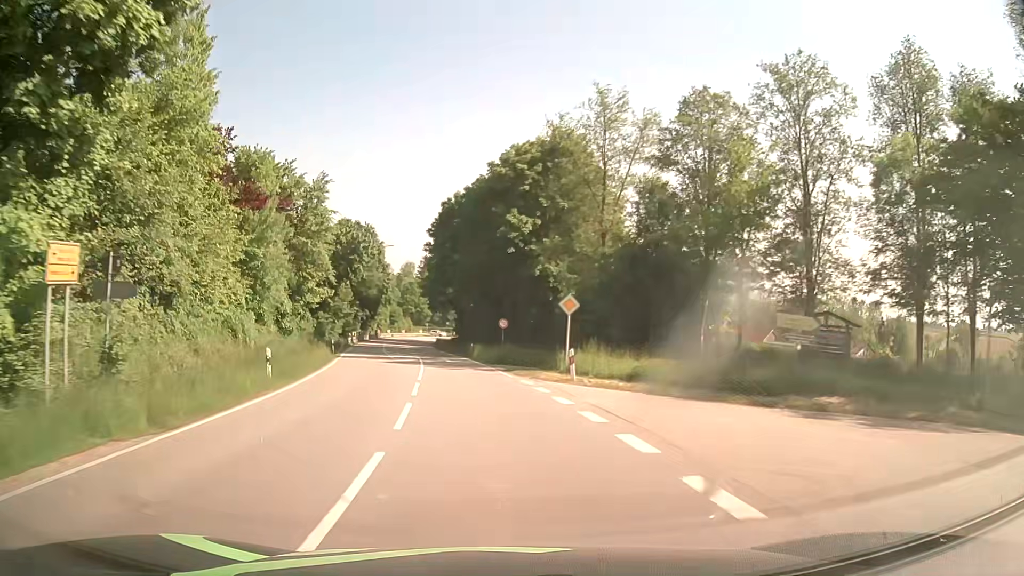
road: secondary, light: Day
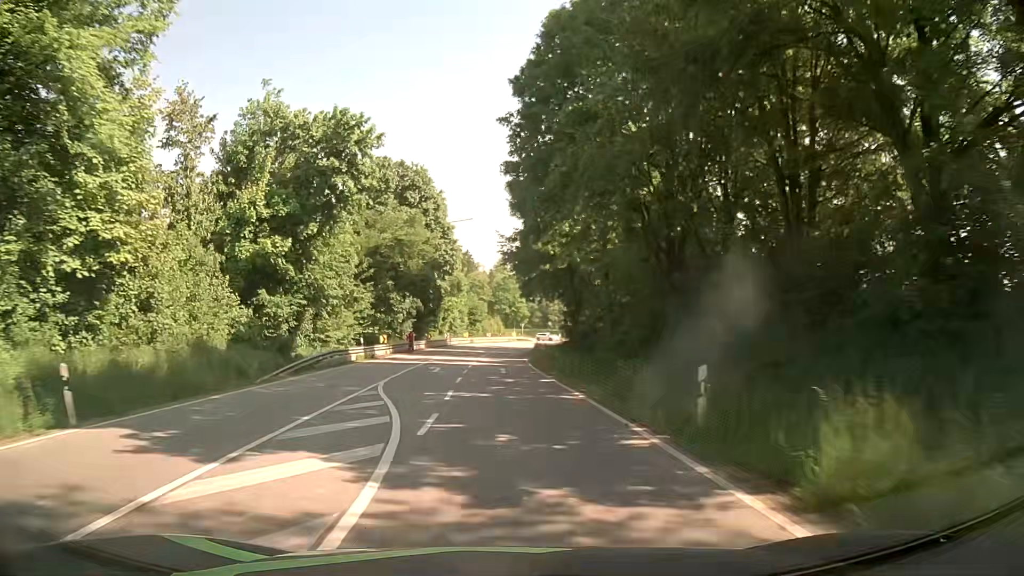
(-4.3, +40.5) m; -9°
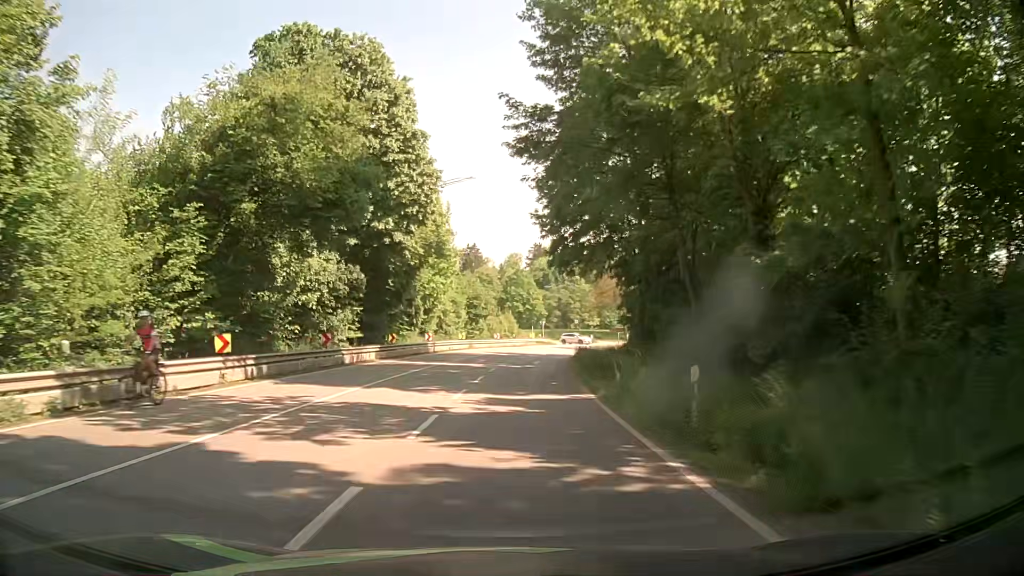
(-0.5, +30.5) m; -2°
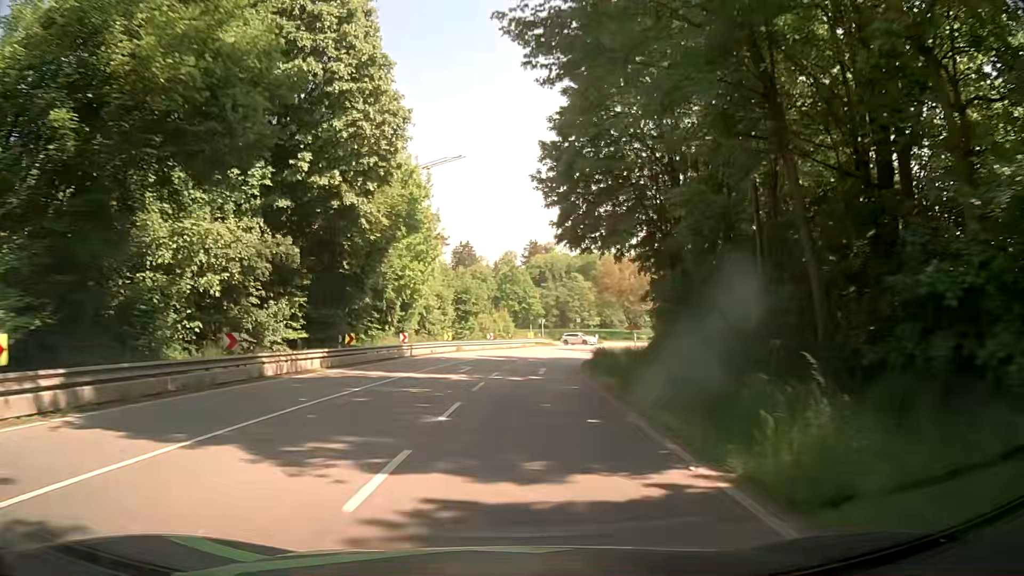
(+0.1, +10.0) m; +1°
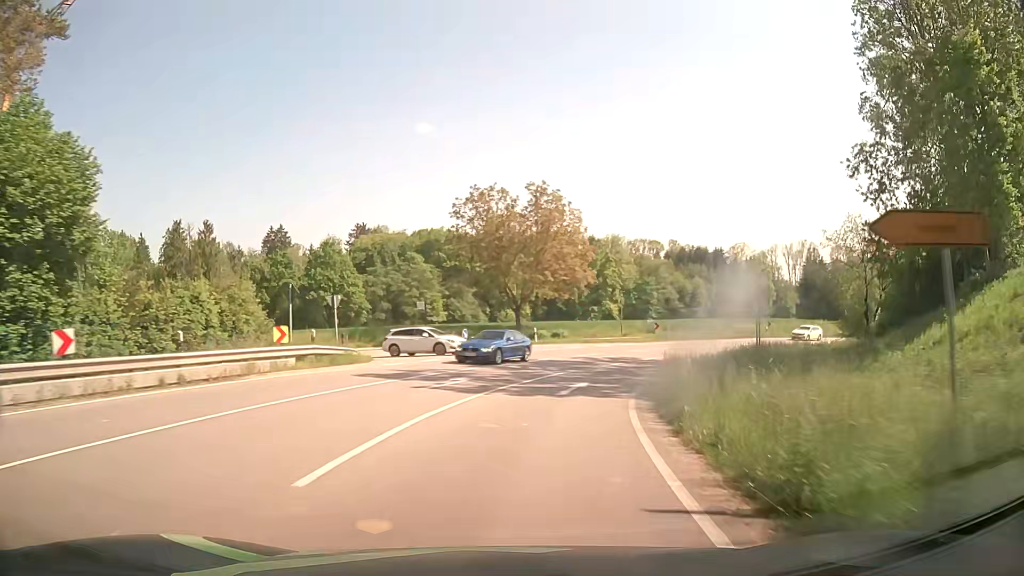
(+4.0, +46.5) m; +13°
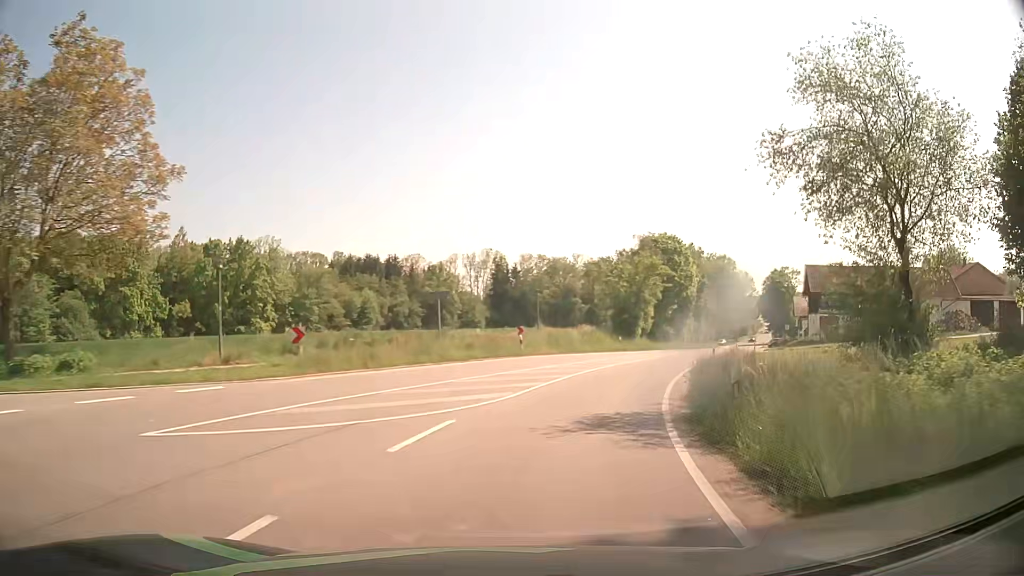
(+7.0, +31.4) m; +28°
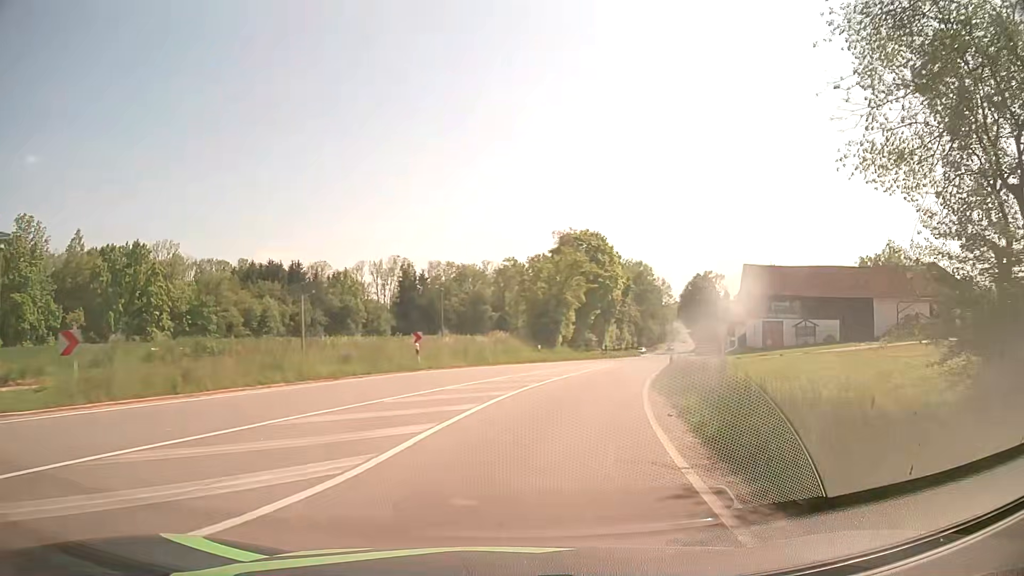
(+0.5, +8.1) m; +8°
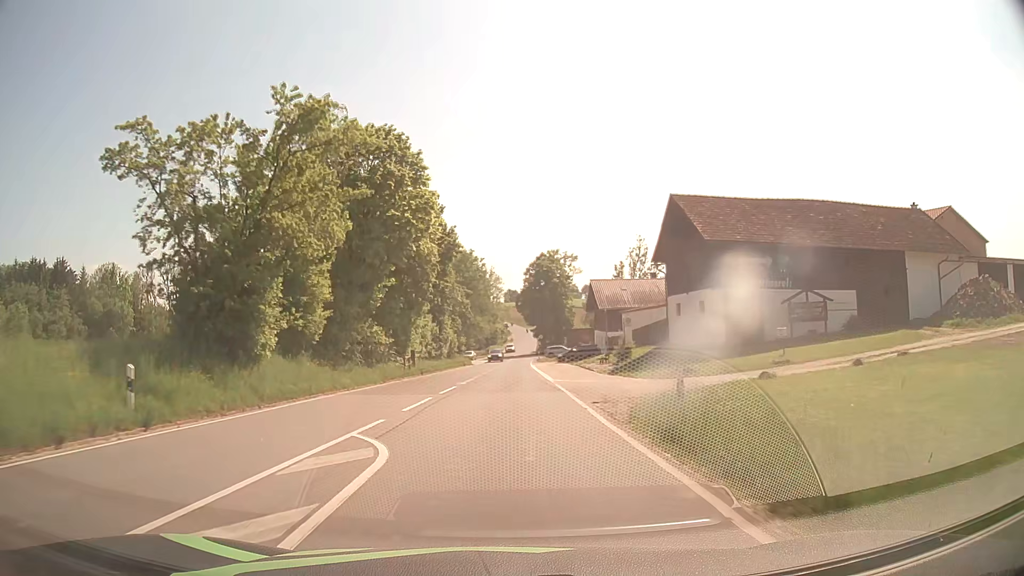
(+6.2, +34.4) m; +16°
(0, +10) (0, +20) (0, +30) (+1, +40) (+1, +50) (+1, +60) (+1, +70) (+1, +80) (+2, +90) (+2, +100) m
